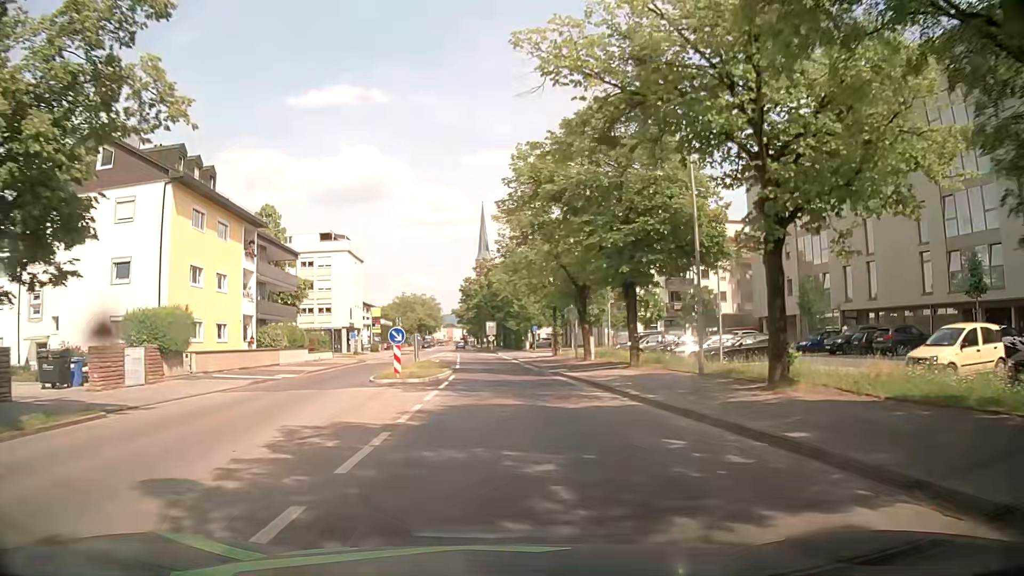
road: secondary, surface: asphalt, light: Day
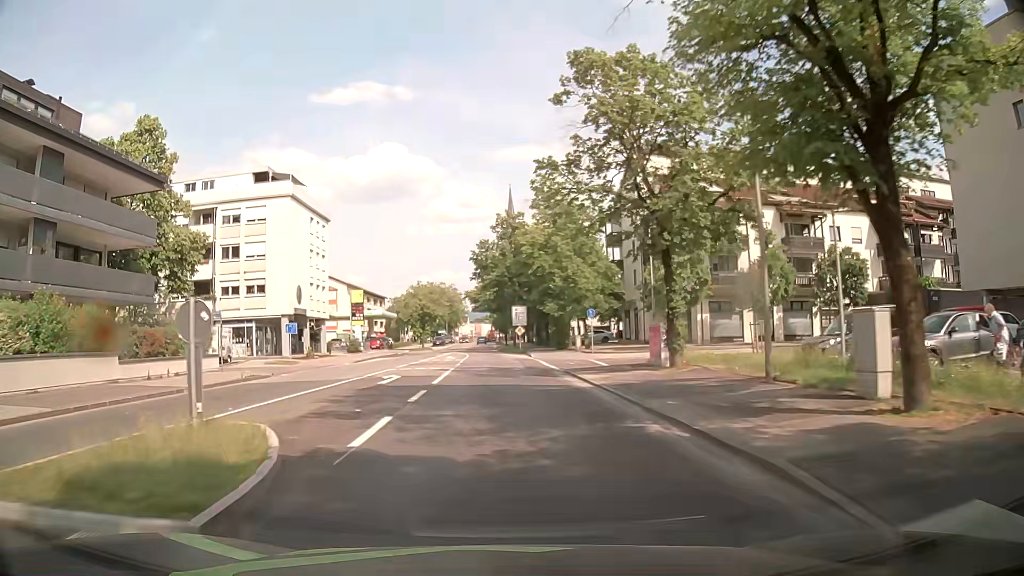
(-0.1, +30.1) m; -1°
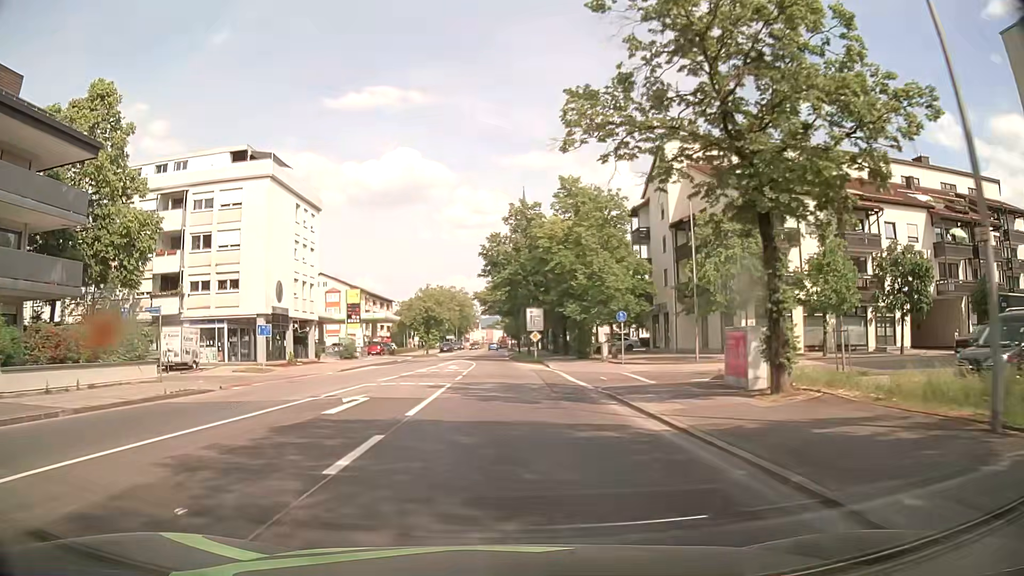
(-0.2, +7.5) m; -2°
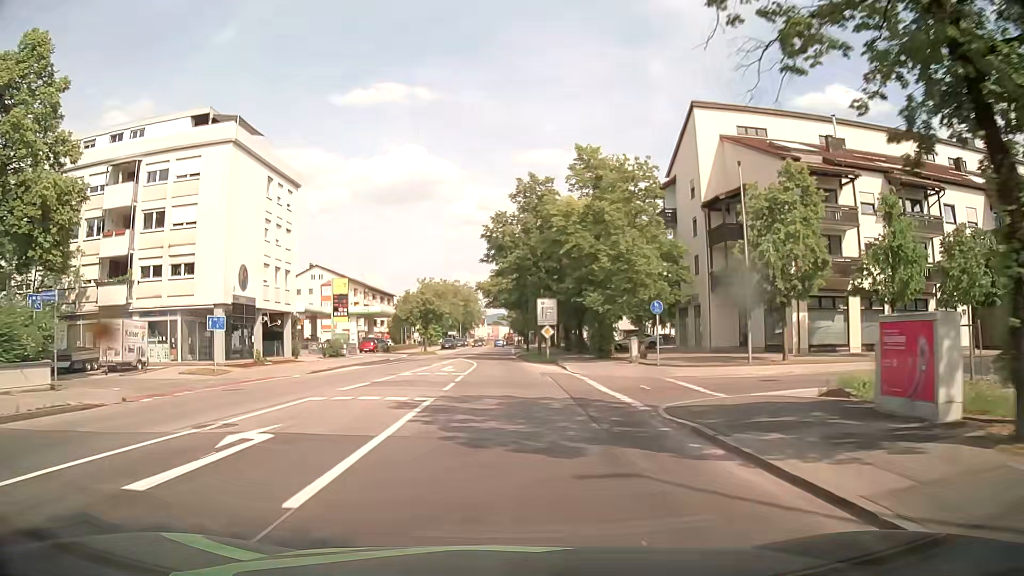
(0.0, +7.5) m; -1°
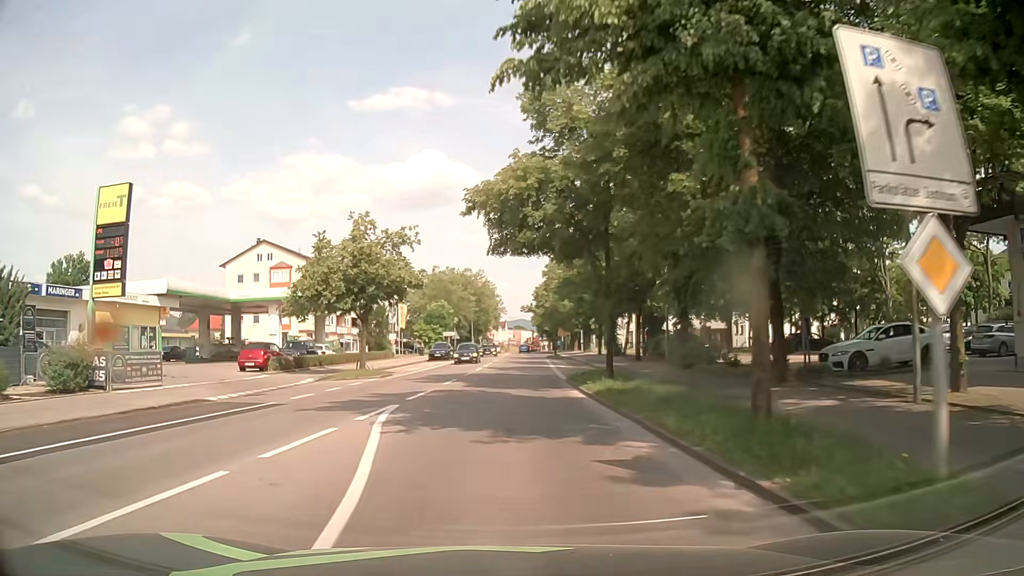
(-0.2, +37.9) m; -2°
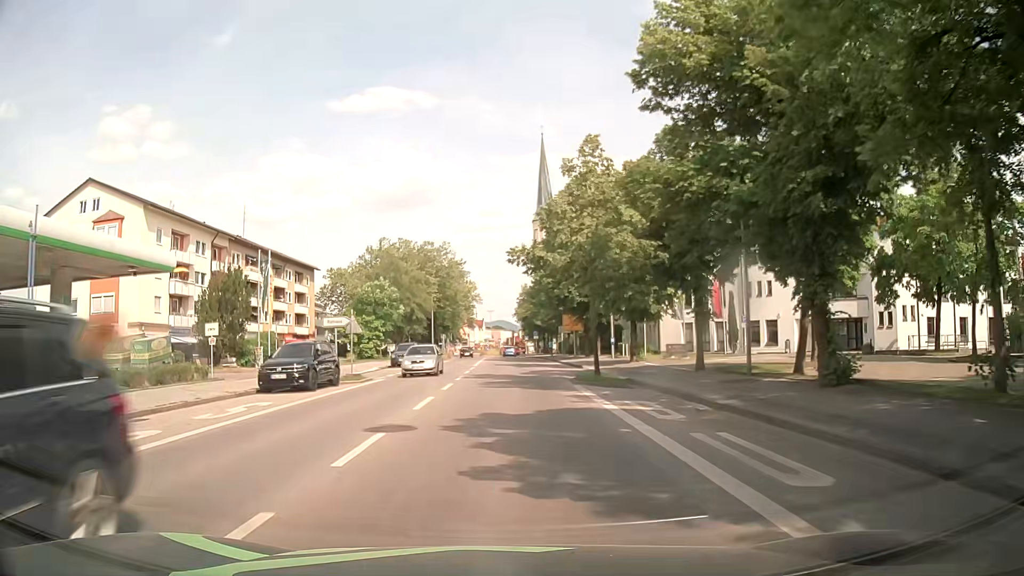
(+0.7, +37.9) m; +2°
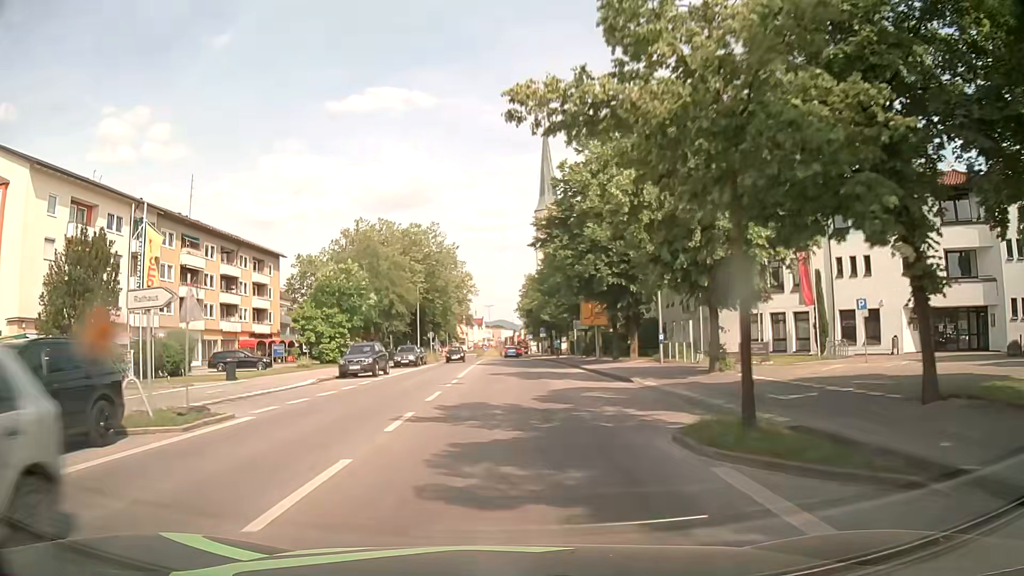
(+0.1, +15.2) m; +1°
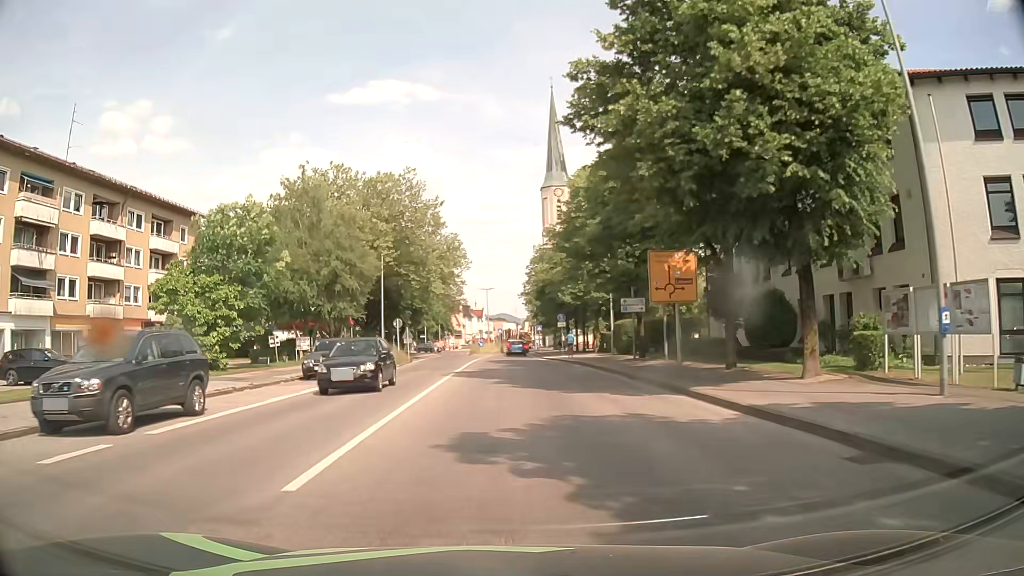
(-0.2, +22.8) m; 0°
